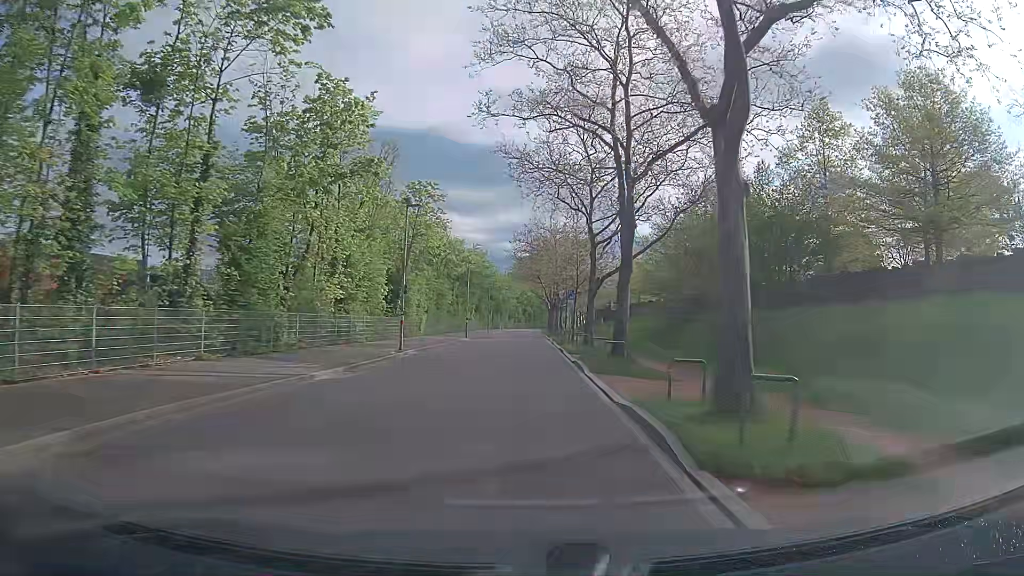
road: tertiary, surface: asphalt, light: Day
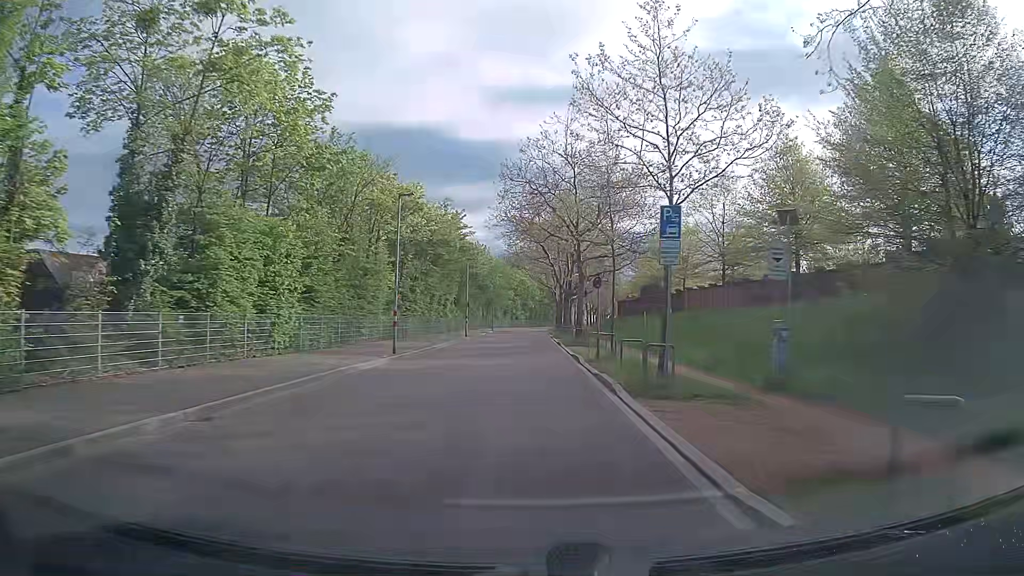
(-0.3, +30.1) m; -1°
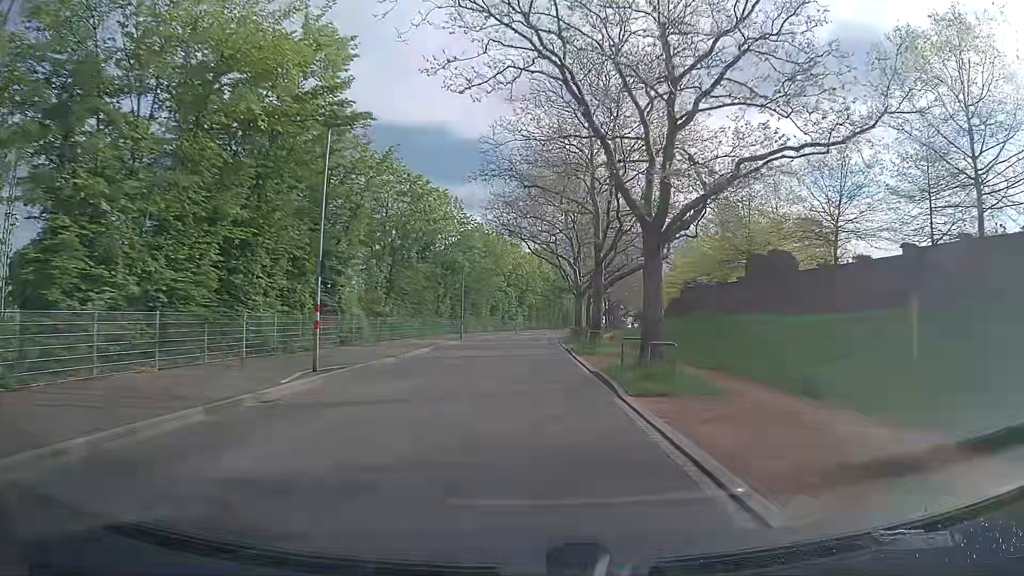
(+0.2, +37.9) m; 0°
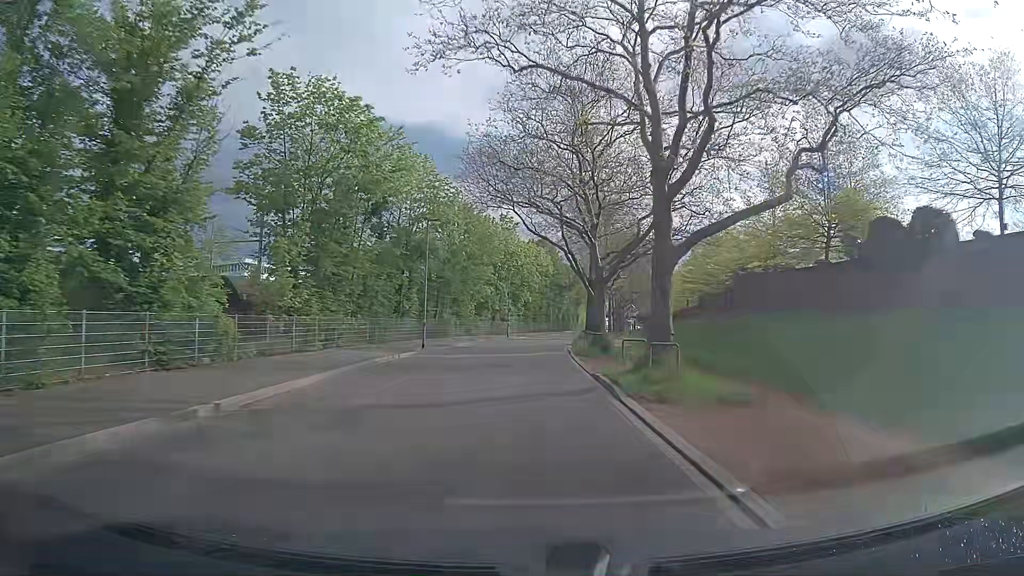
(0.0, +15.3) m; 0°
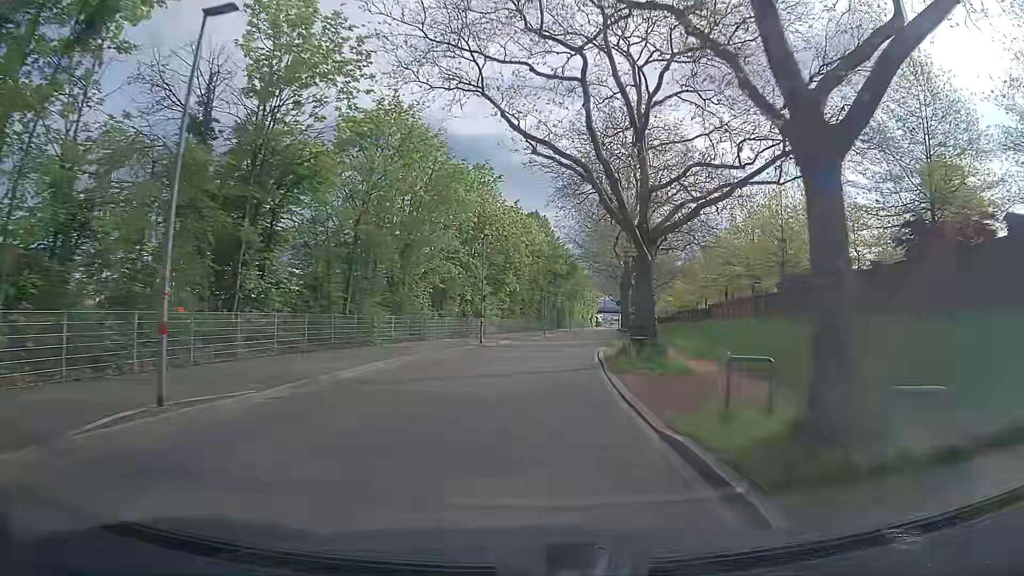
(+0.1, +23.1) m; +1°
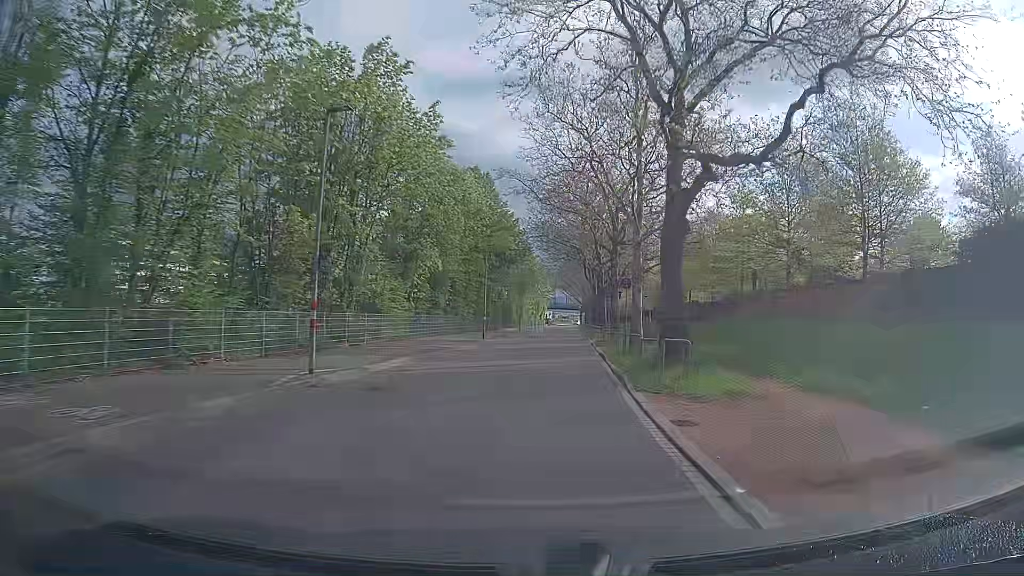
(+0.6, +23.2) m; +3°
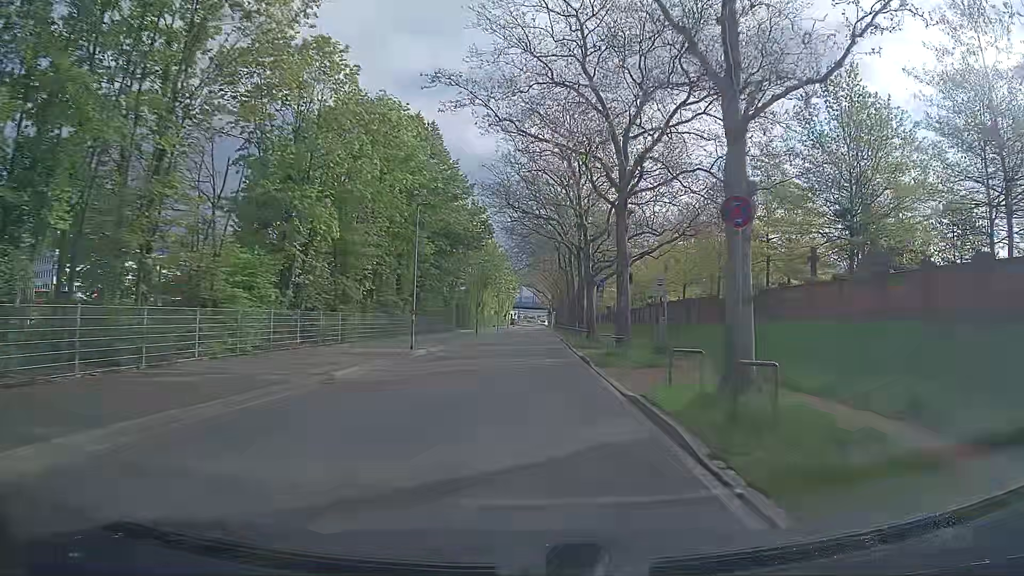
(+0.8, +15.5) m; +4°
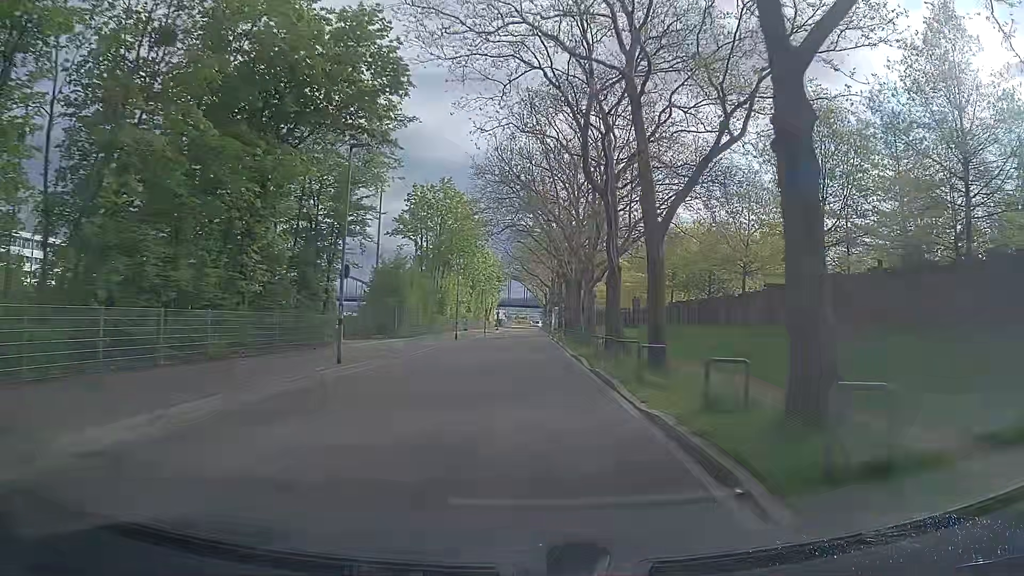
(+0.7, +39.1) m; +1°
(0, +10) (0, +20) (0, +30) (0, +40) (0, +50) (0, +60) (0, +70) (0, +80) (-1, +90) (-1, +100) m
